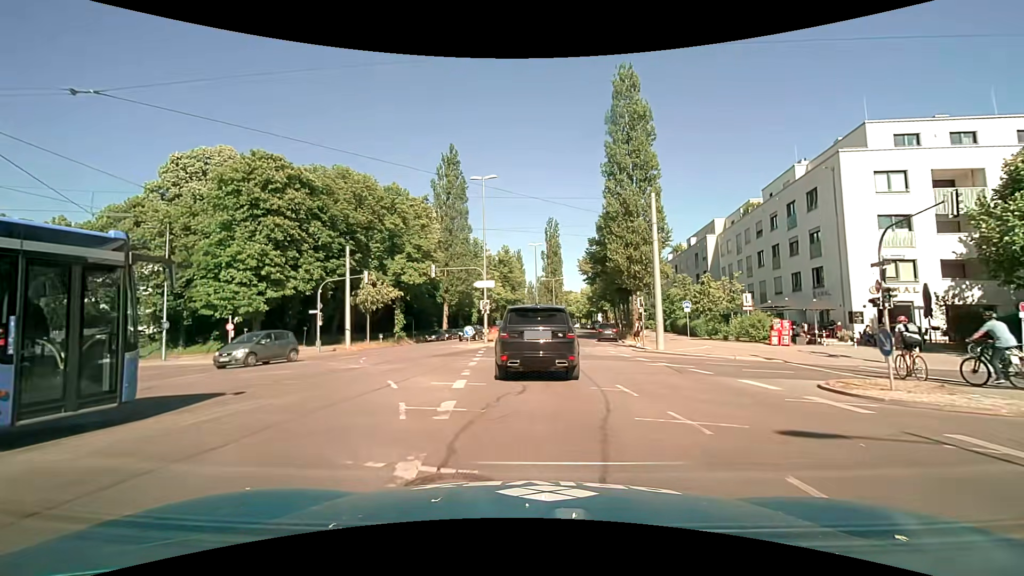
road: secondary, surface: asphalt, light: Day
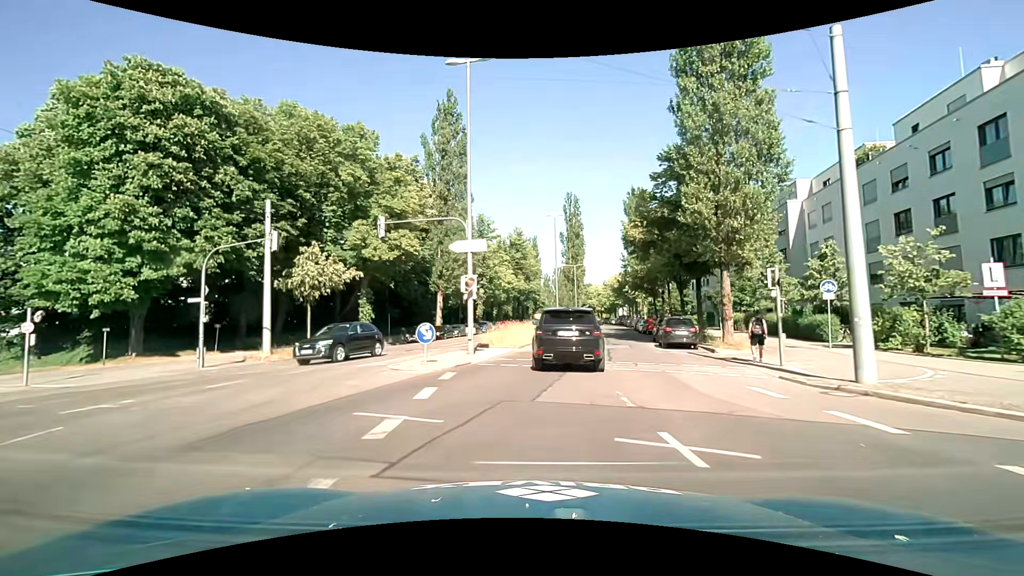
(0.0, +16.4) m; -1°
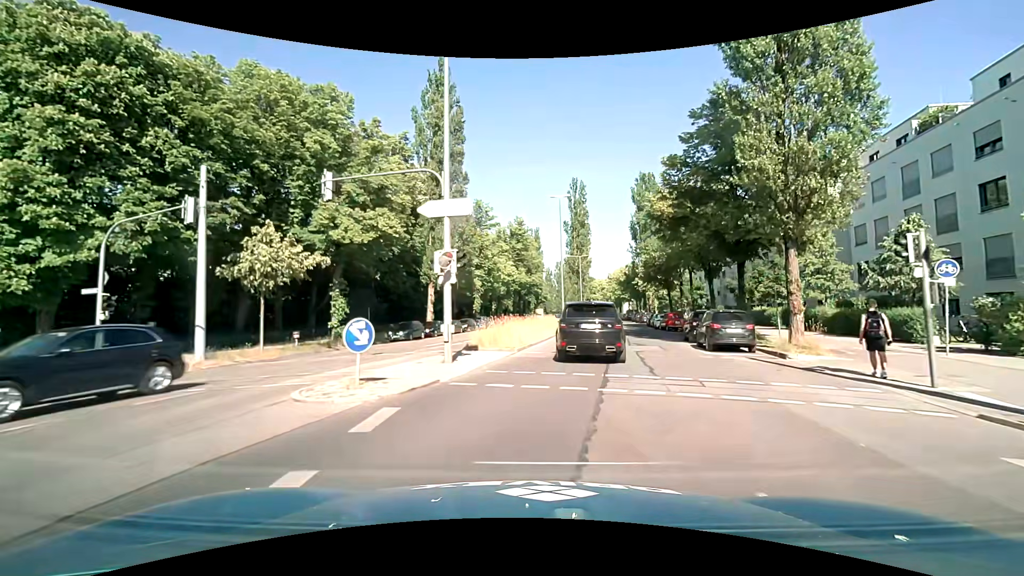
(-0.1, +6.1) m; -2°
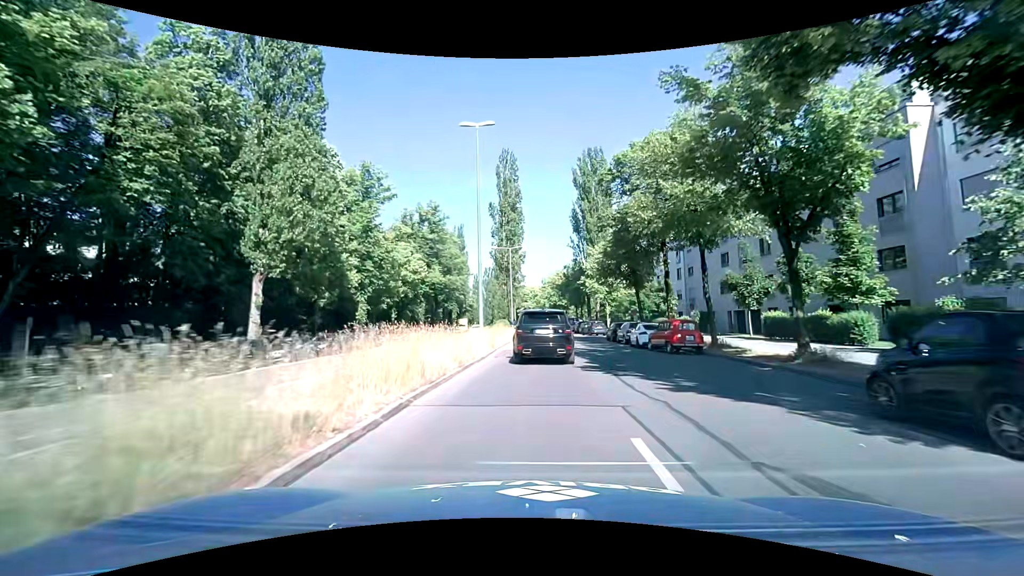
(+1.9, +19.9) m; +9°
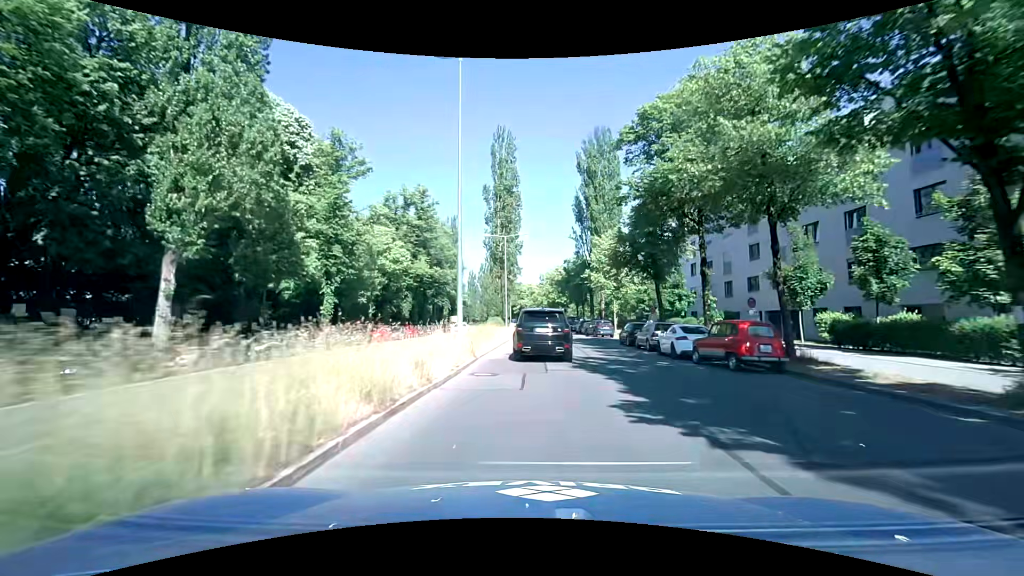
(0.0, +7.2) m; 0°
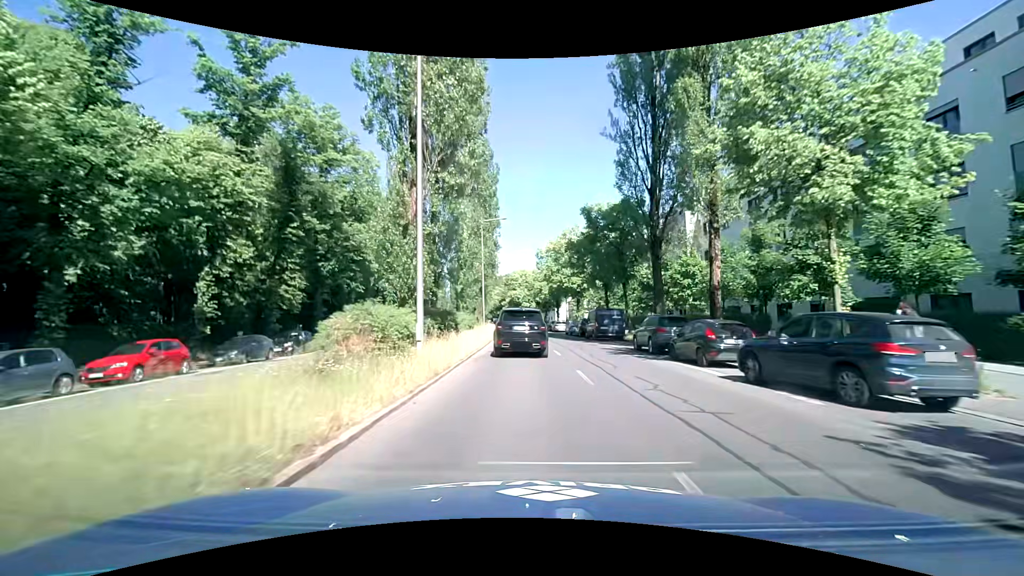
(+0.8, +38.4) m; +1°
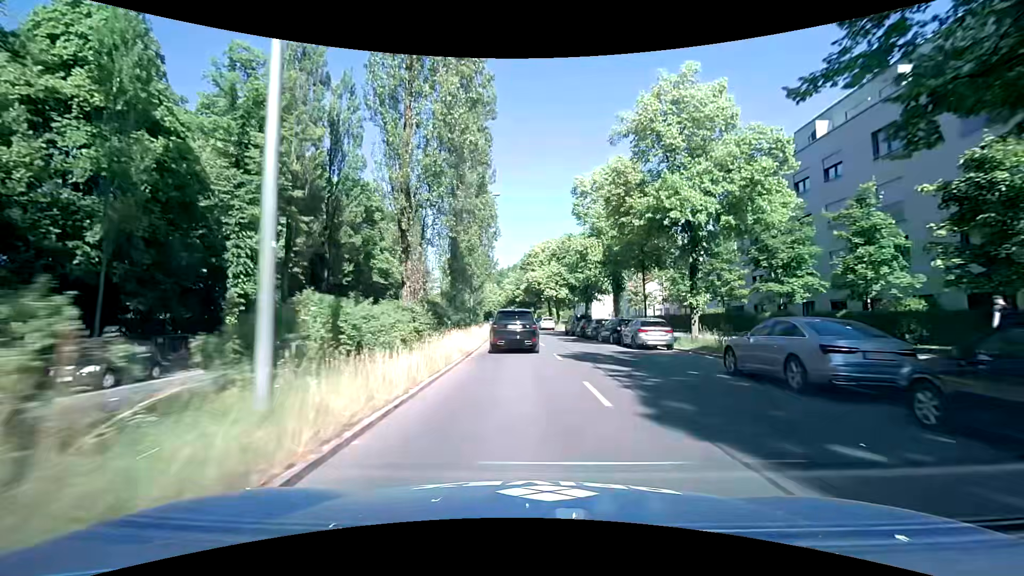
(-0.6, +38.6) m; -2°
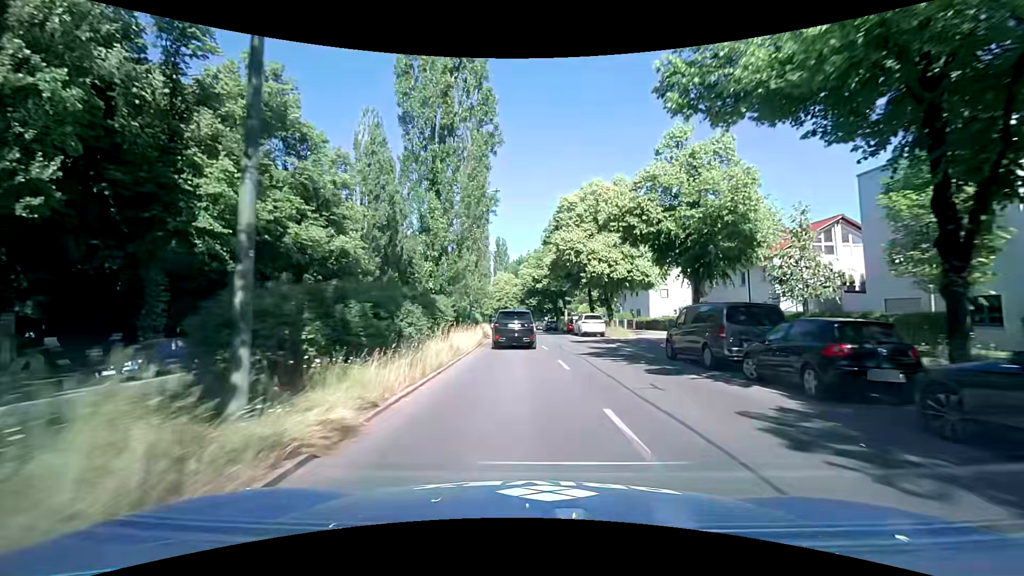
(-0.5, +30.2) m; -2°
(0, +10) (0, +20) (-1, +30) (-1, +40) (-2, +50) (-3, +60) (-4, +70) (-5, +80) (-7, +90) (-8, +100) m
